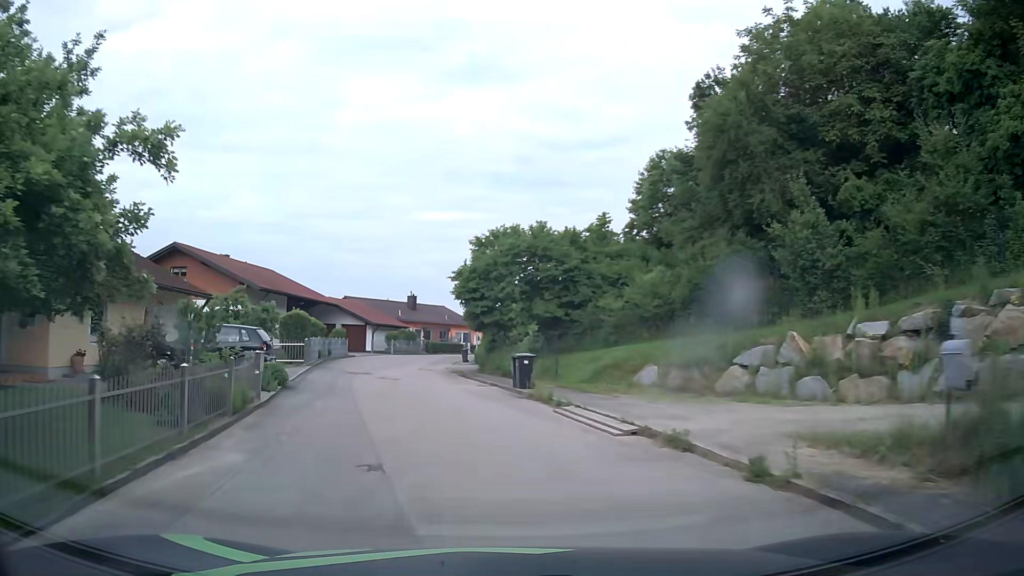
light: Day
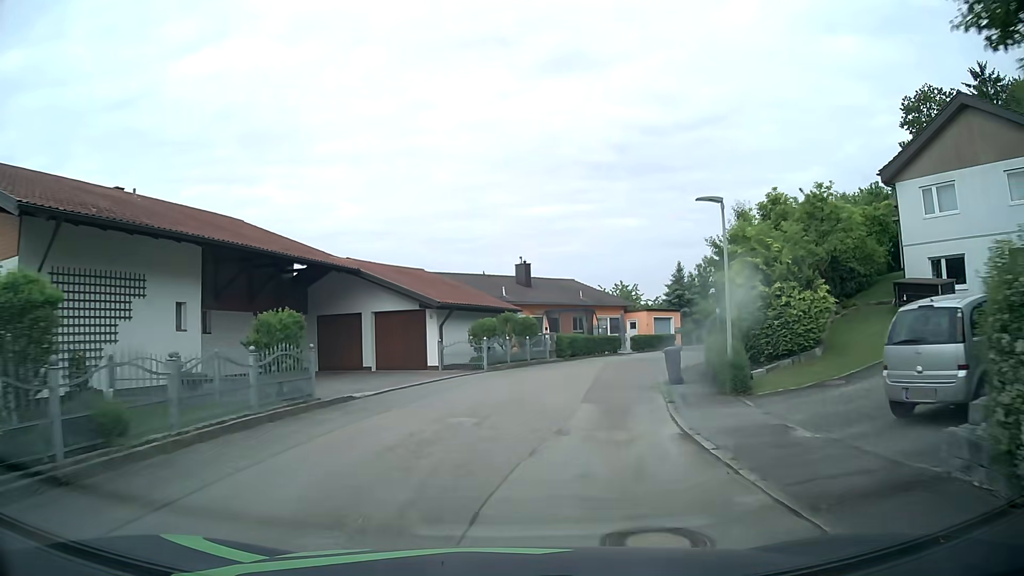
(-3.8, +29.6) m; -9°
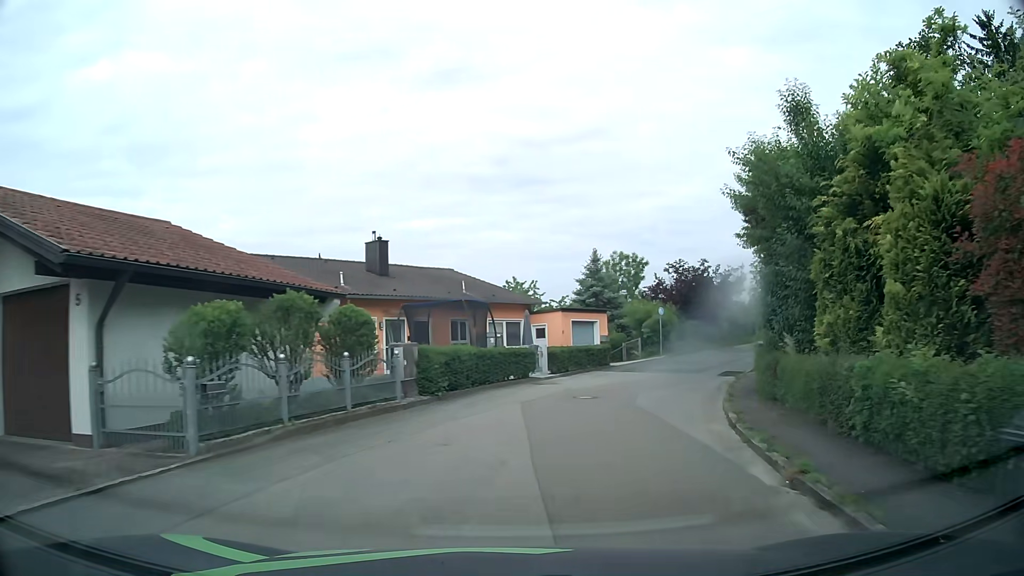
(+1.1, +15.9) m; +10°
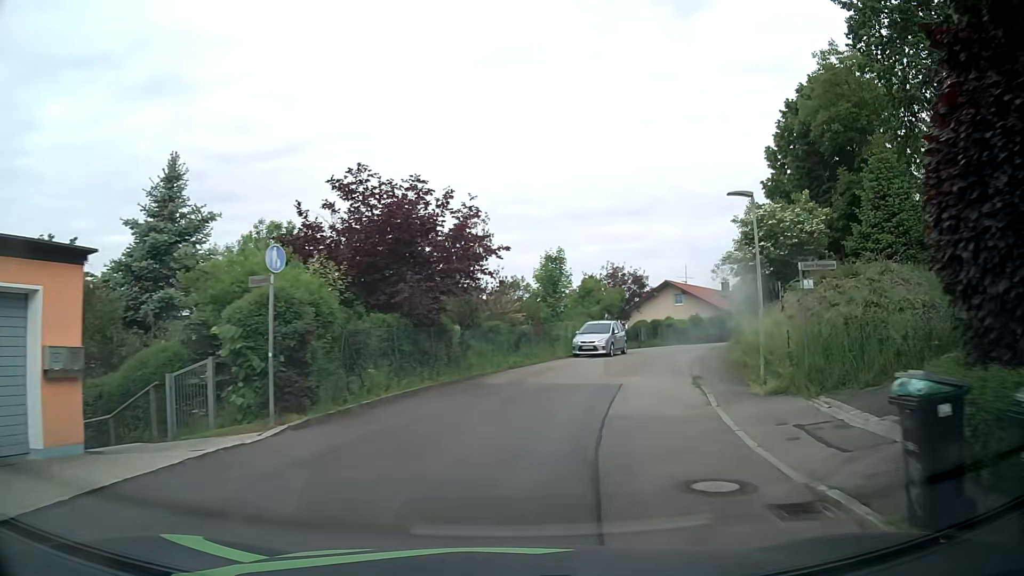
(+6.2, +25.8) m; +26°
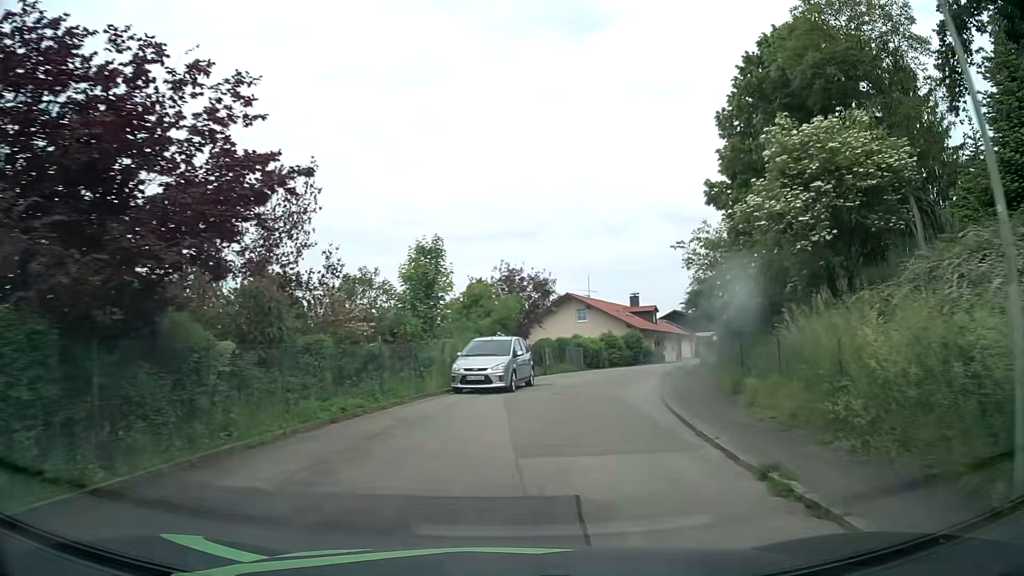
(+1.1, +10.9) m; +11°
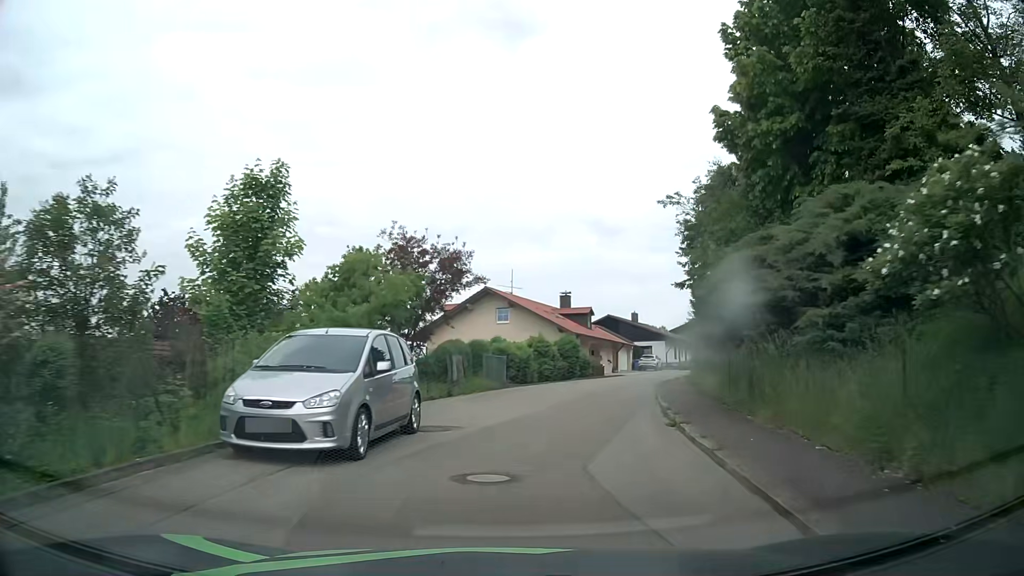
(+0.6, +11.2) m; +6°
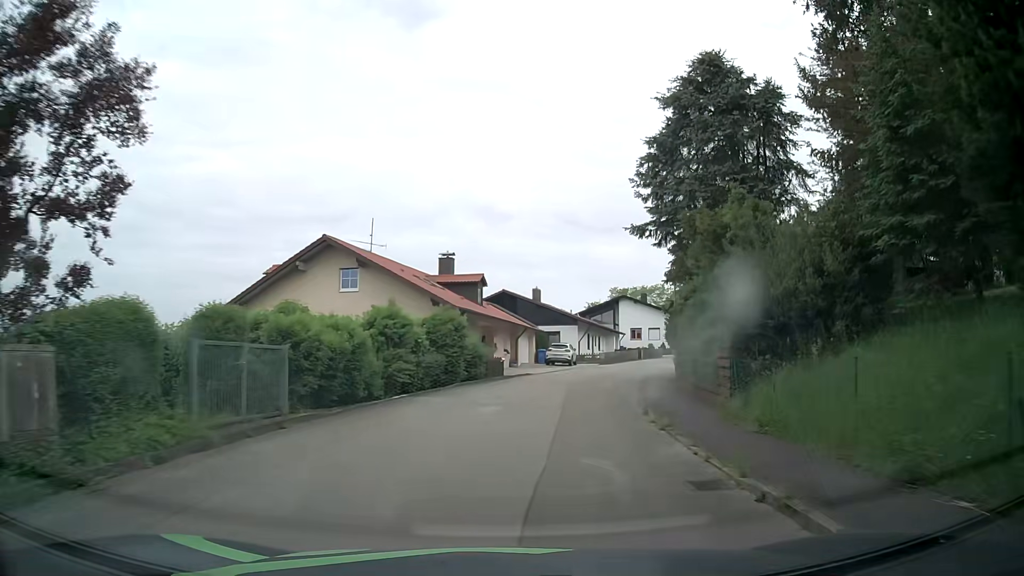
(+1.6, +17.3) m; +10°
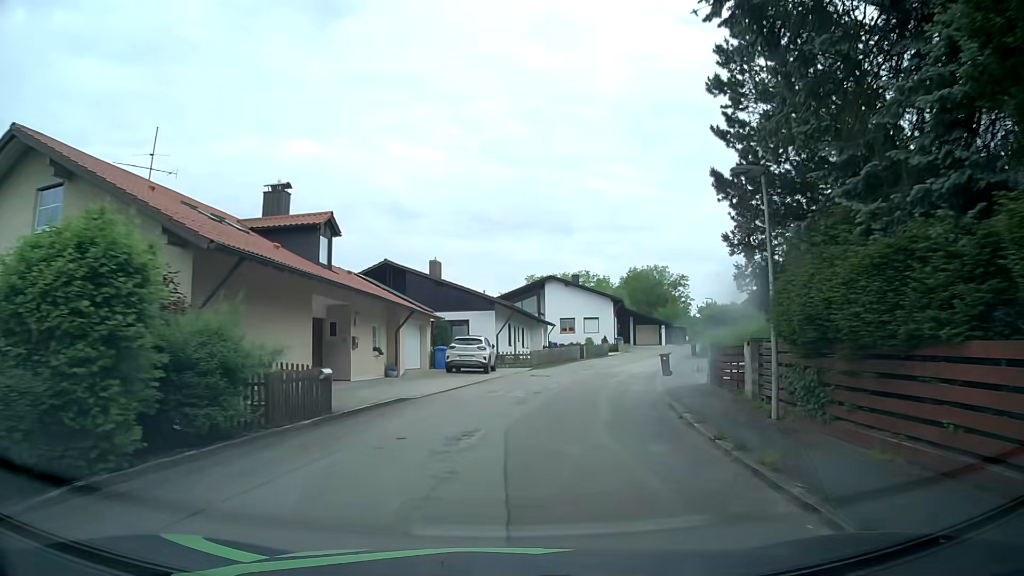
(+1.3, +18.1) m; +8°
(0, +10) (+2, +20) (+4, +30) (+7, +39) (+10, +49) (+15, +58) (+19, +67) (+24, +75) (+31, +82) (+39, +88) m
